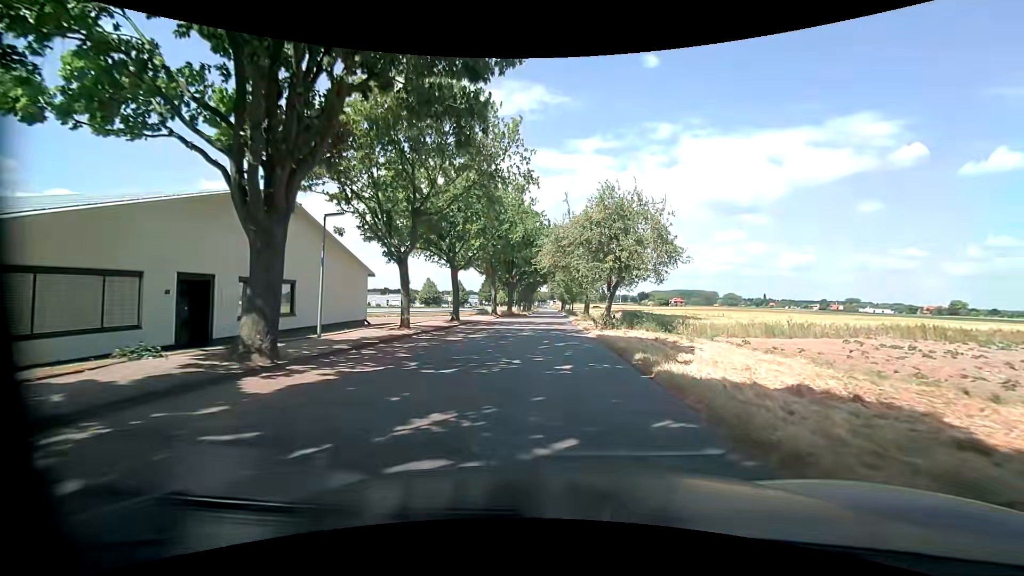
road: unclassified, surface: asphalt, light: Day
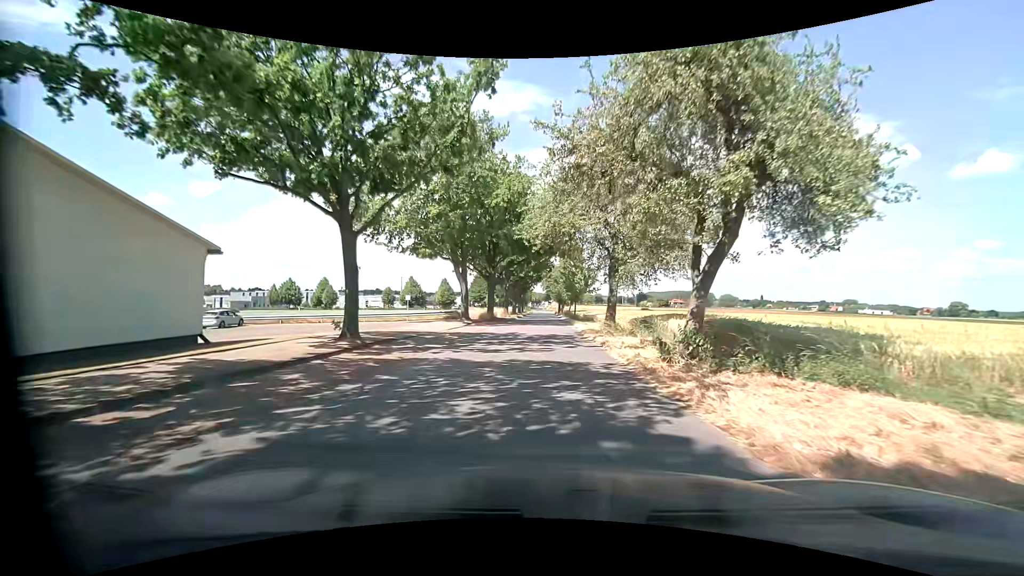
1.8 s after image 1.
(+0.1, +17.2) m; 0°
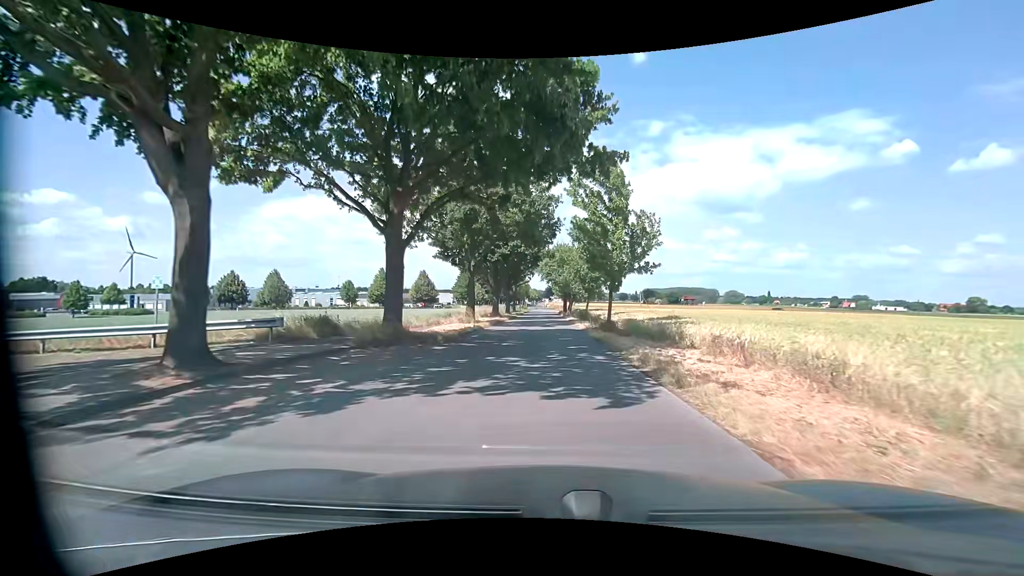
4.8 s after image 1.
(+0.3, +29.8) m; 0°
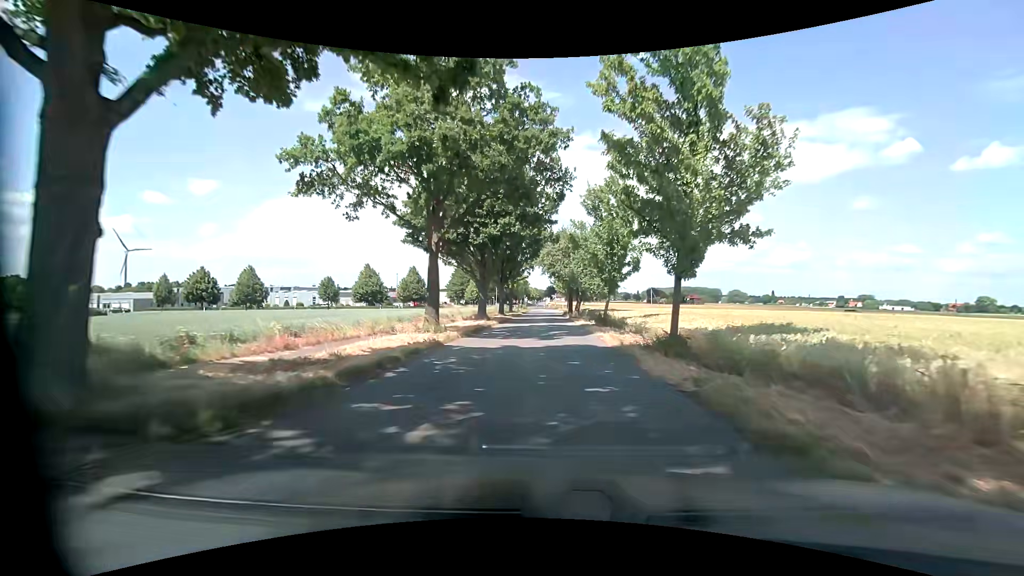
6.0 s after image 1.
(0.0, +12.0) m; 0°
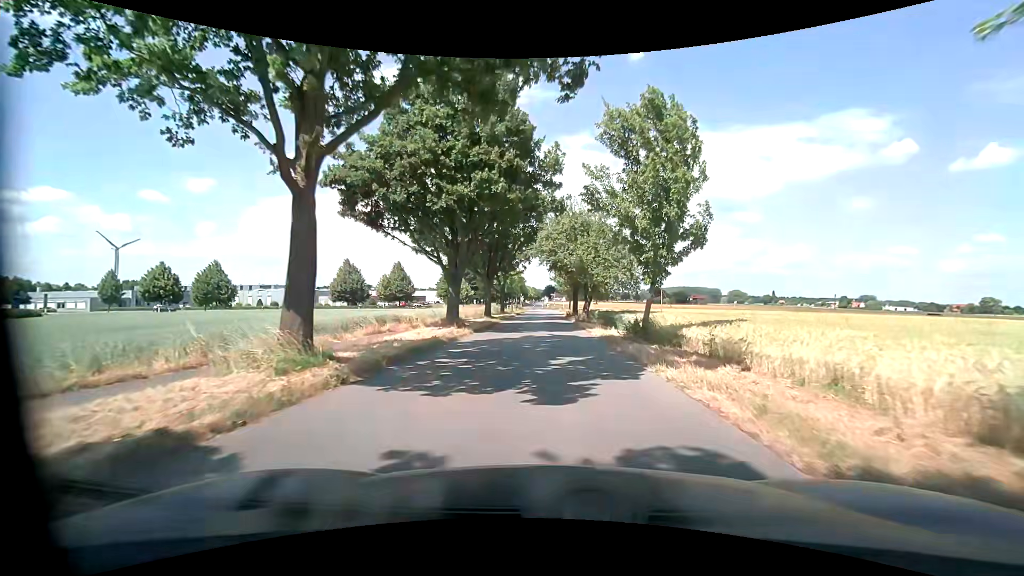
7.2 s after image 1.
(0.0, +11.9) m; 0°
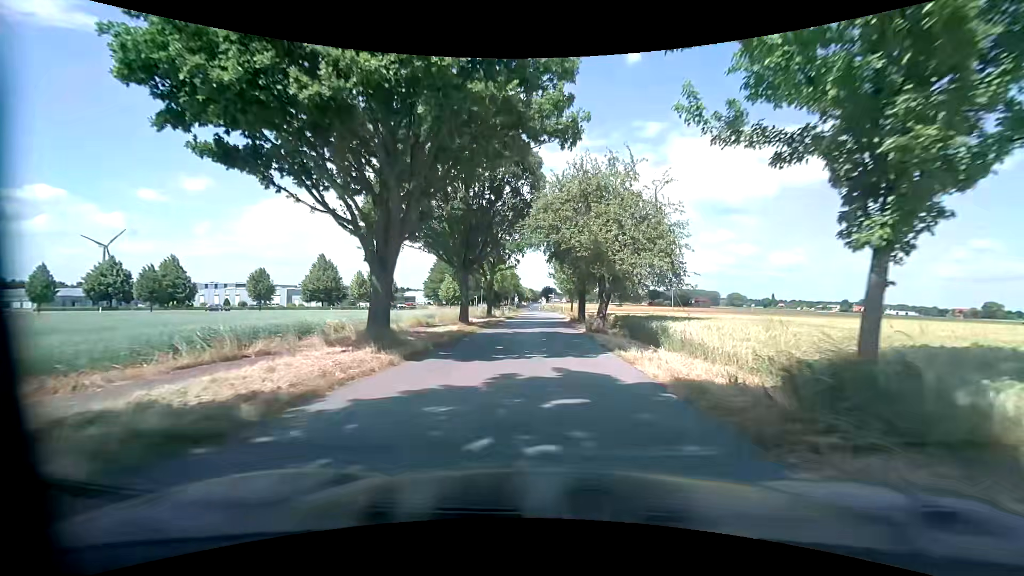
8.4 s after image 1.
(+0.1, +11.7) m; +1°
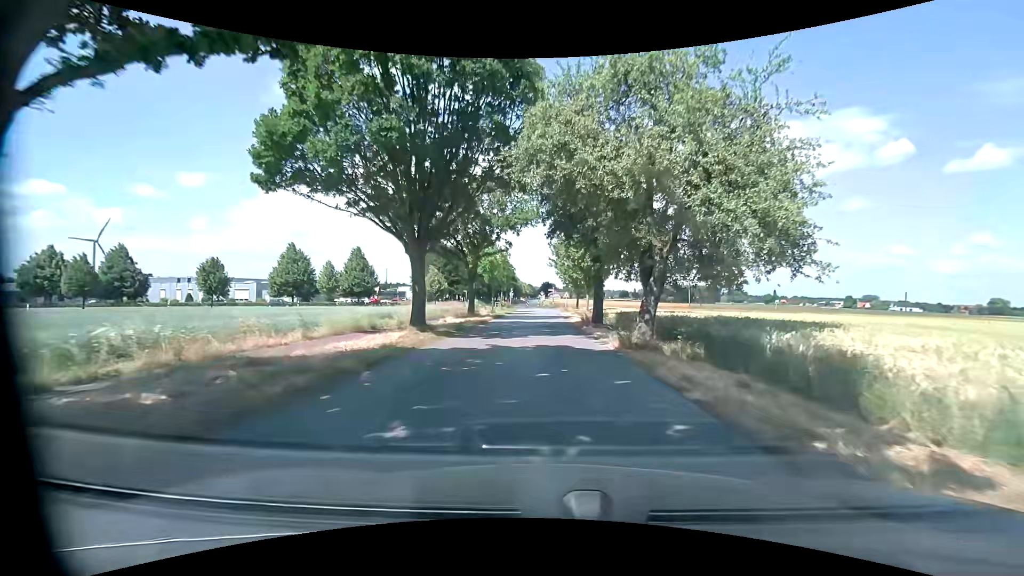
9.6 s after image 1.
(0.0, +11.6) m; +1°
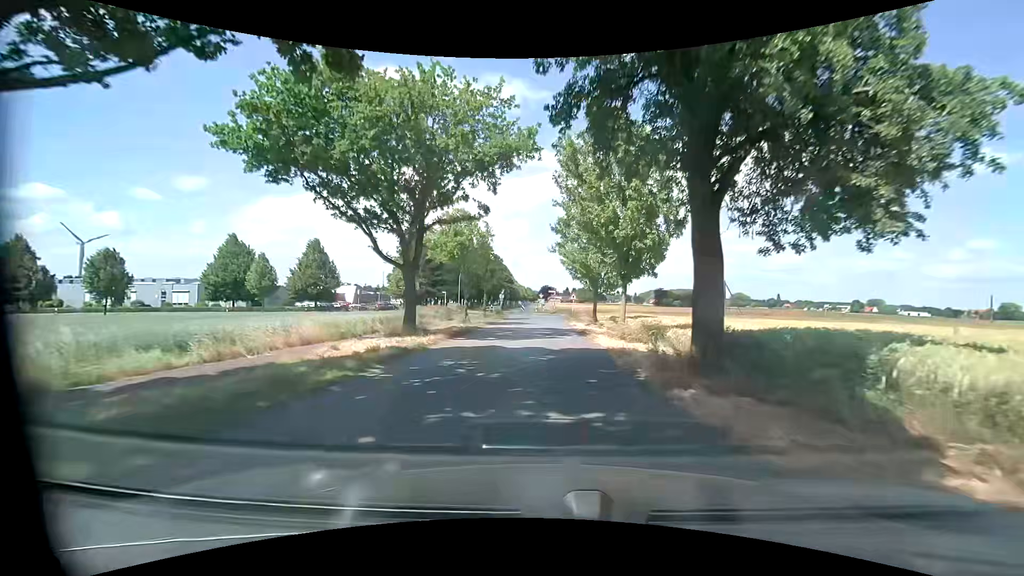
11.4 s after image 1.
(-0.2, +16.9) m; -2°
(0, +10) (0, +20) (0, +30) (+1, +40) (+1, +50) (+2, +60) (+2, +70) (-5, +77) (-14, +76) (-23, +71) m
